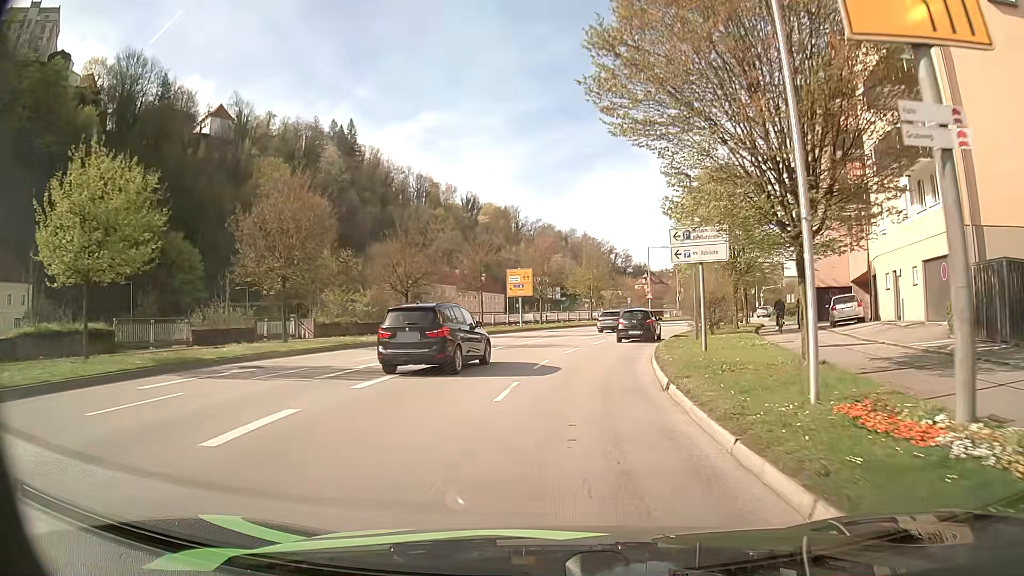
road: primary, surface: asphalt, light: Day
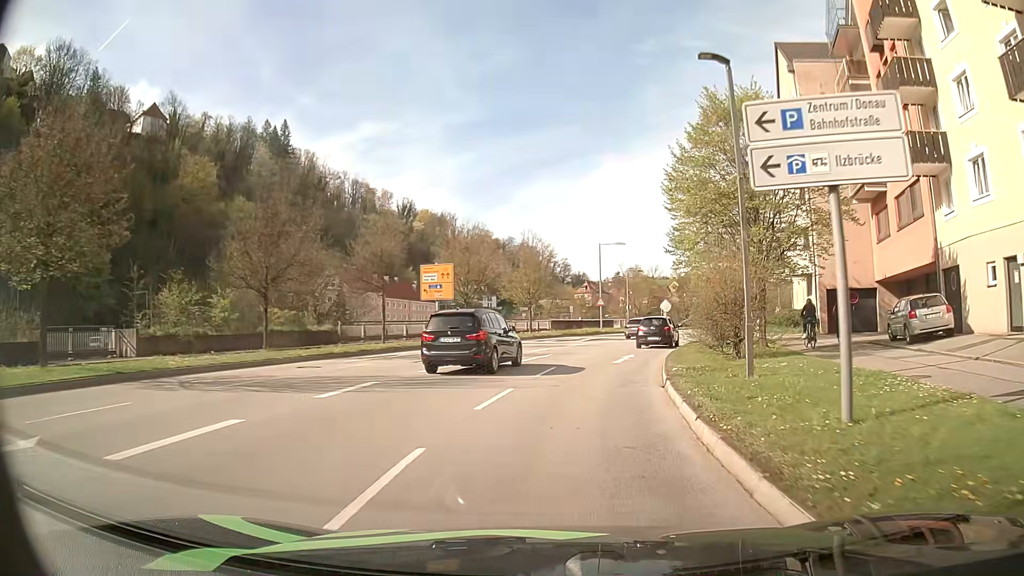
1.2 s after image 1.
(+0.5, +12.6) m; +5°
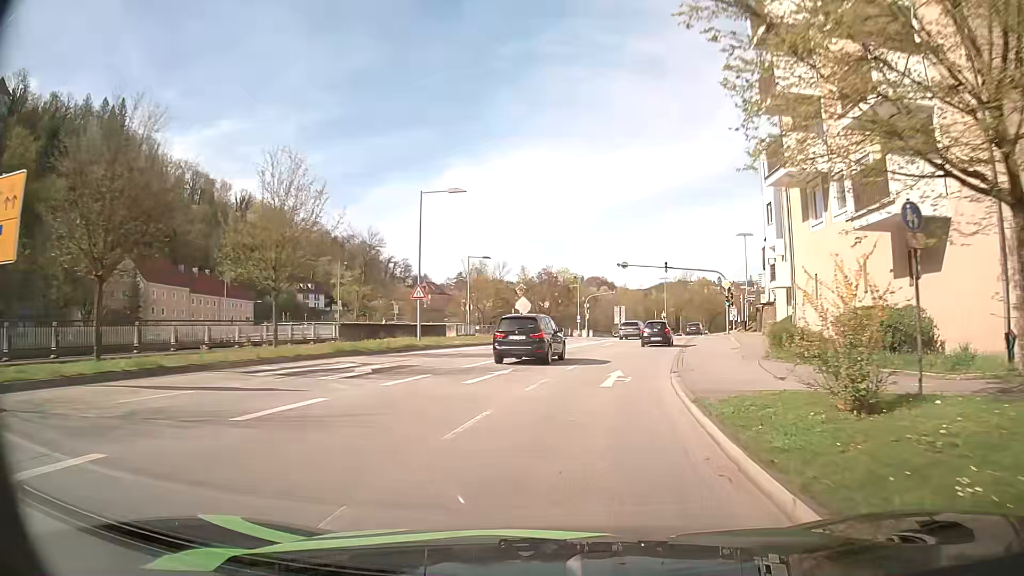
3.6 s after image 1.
(+3.0, +25.9) m; +14°
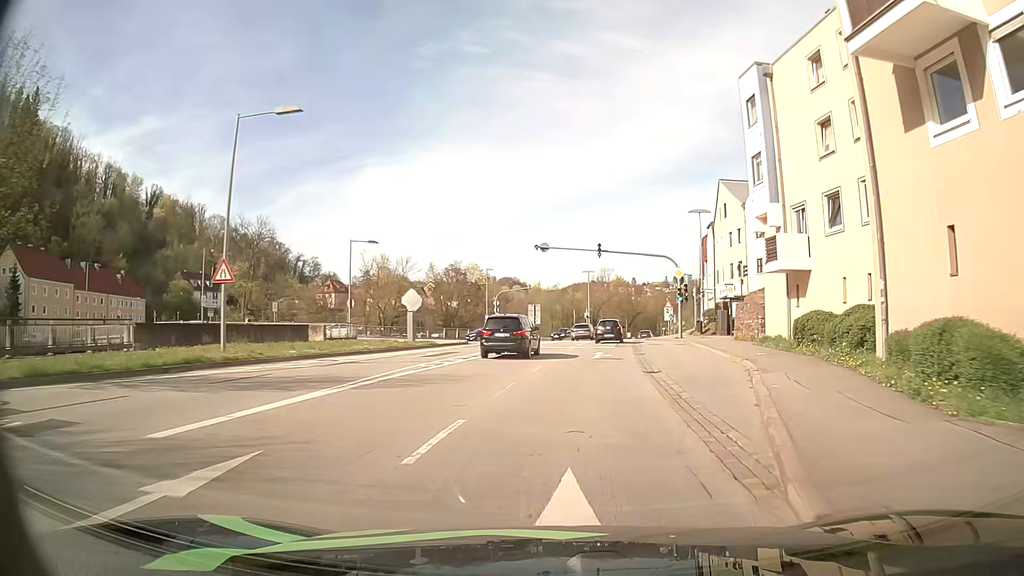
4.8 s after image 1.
(+0.7, +13.4) m; +6°
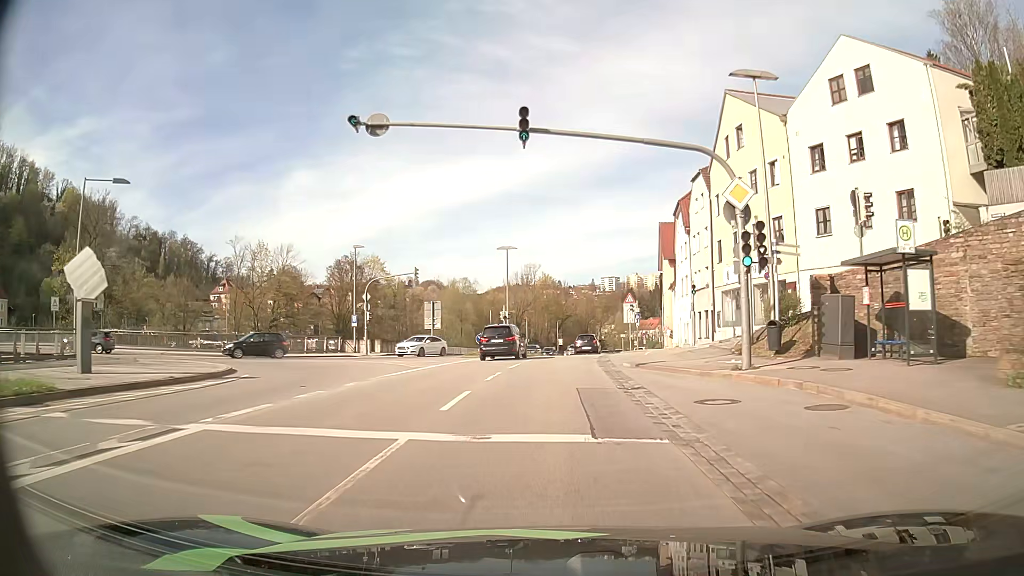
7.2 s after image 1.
(+2.2, +27.4) m; +7°
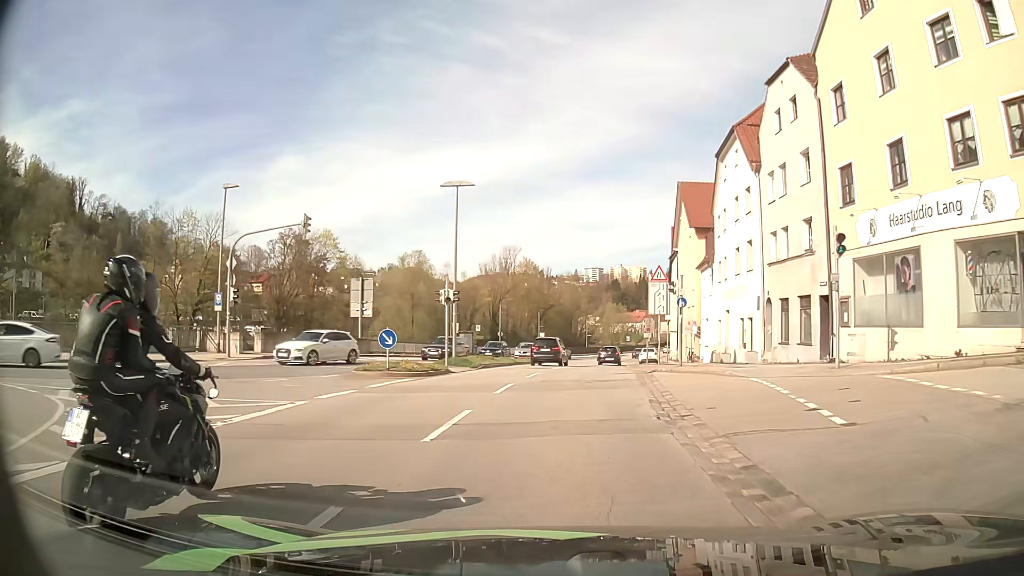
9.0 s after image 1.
(+0.2, +20.6) m; +1°
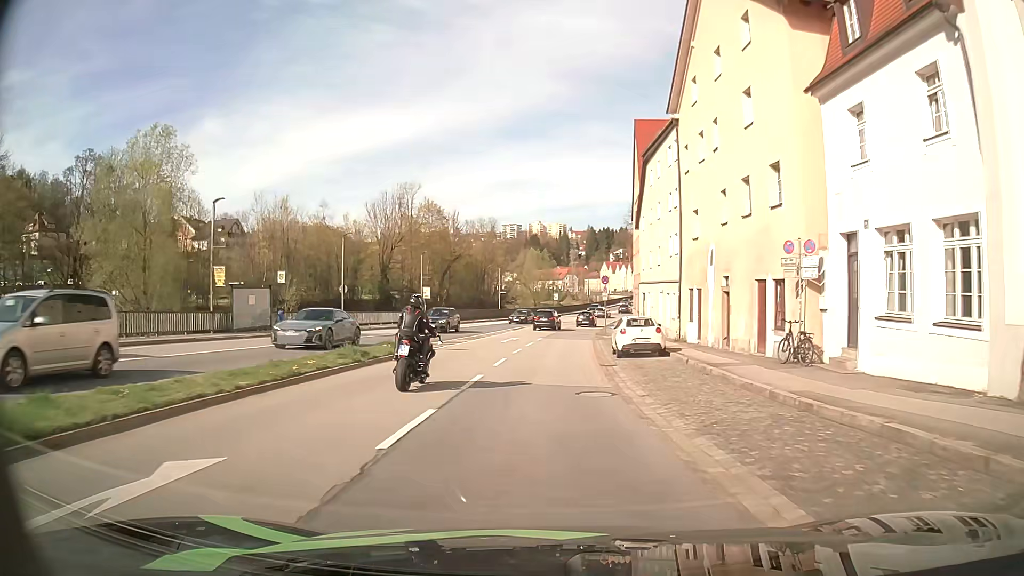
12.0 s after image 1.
(+2.6, +34.4) m; +8°
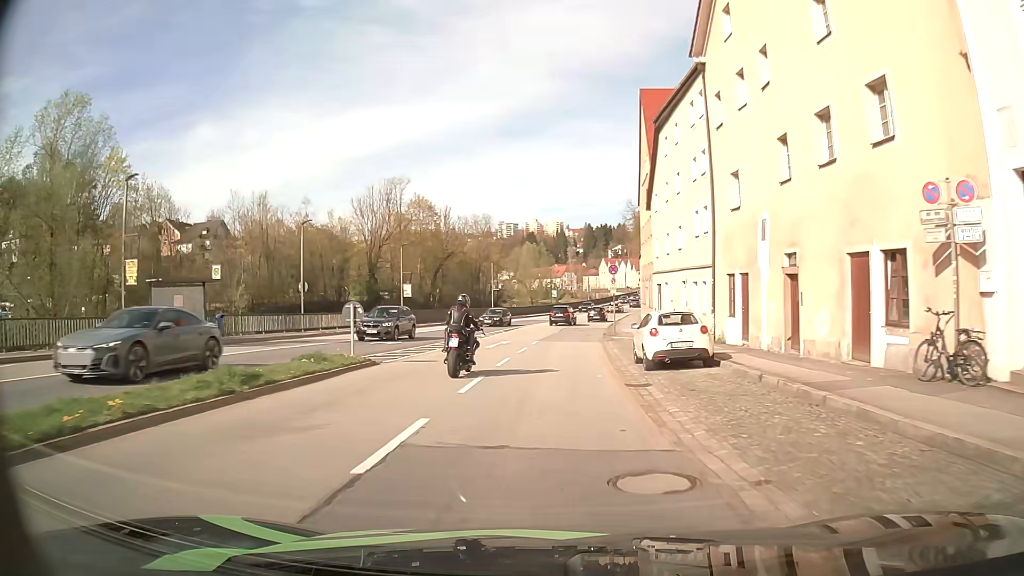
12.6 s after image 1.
(0.0, +7.2) m; +1°
(0, +10) (0, +20) (0, +30) (+1, +40) (+2, +50) (+3, +60) (+4, +70) (+6, +80) (+8, +89) (+10, +99) m
